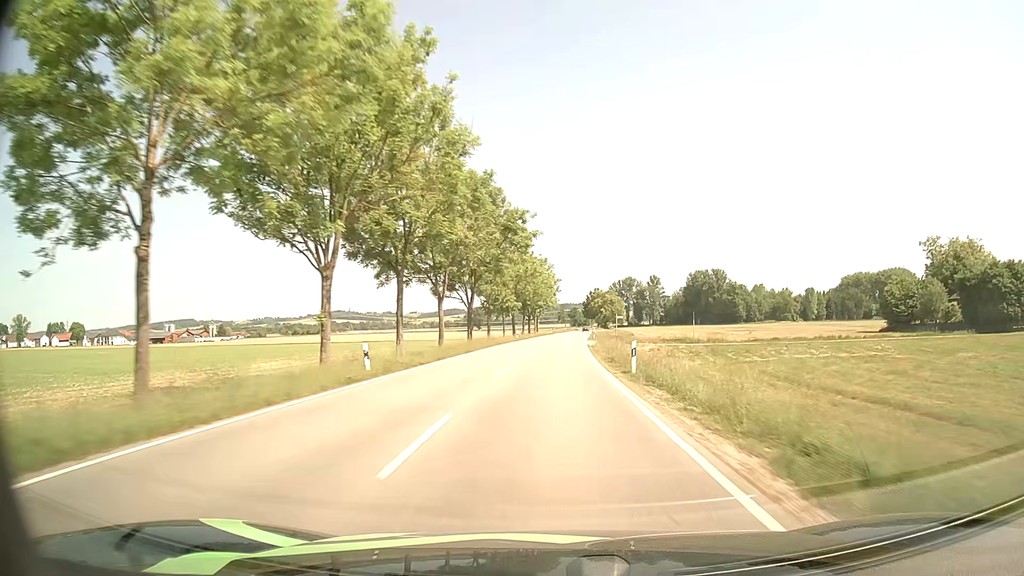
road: tertiary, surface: asphalt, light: Day
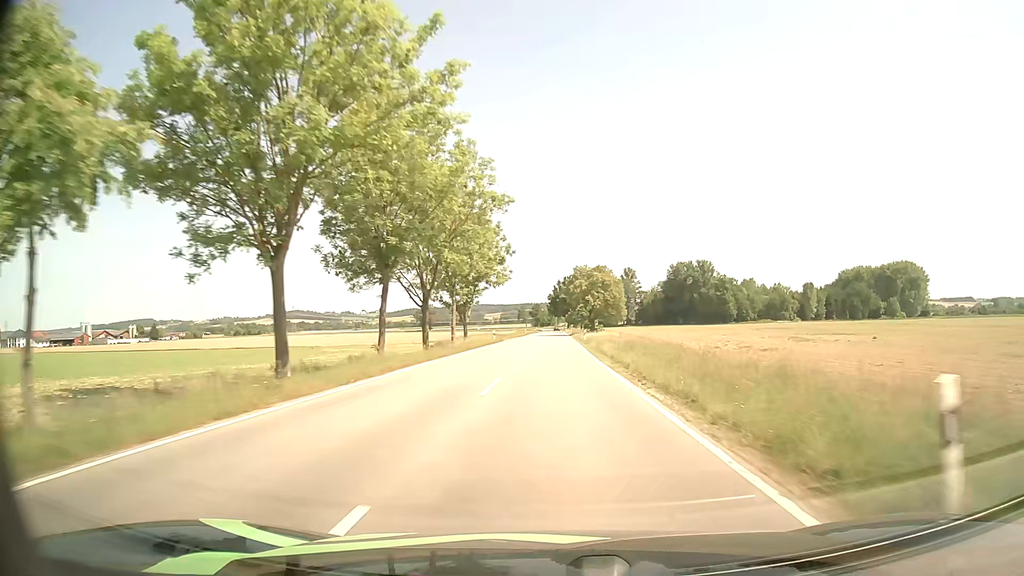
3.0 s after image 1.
(+1.5, +65.9) m; +3°
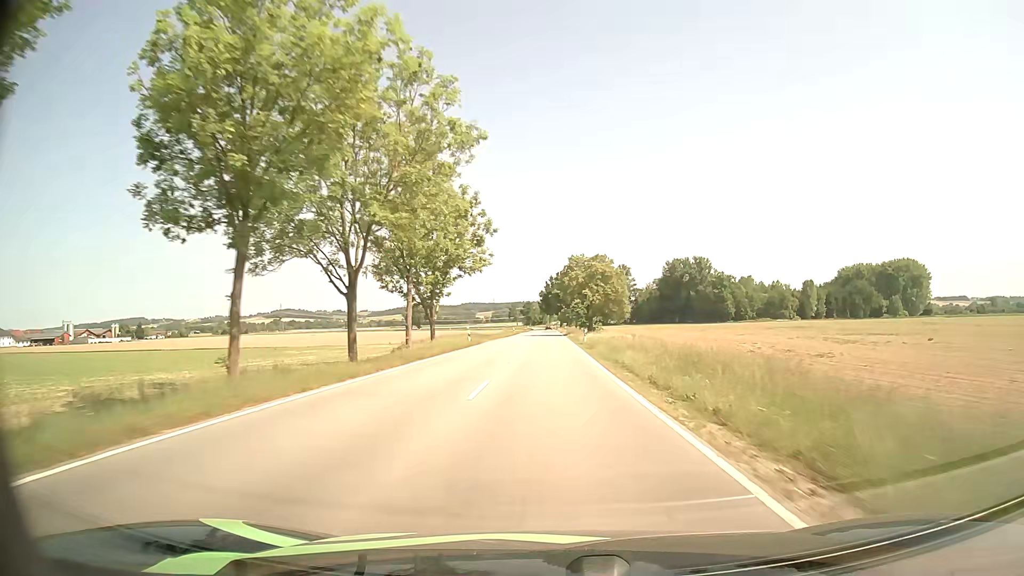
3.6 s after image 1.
(+0.1, +13.1) m; +1°
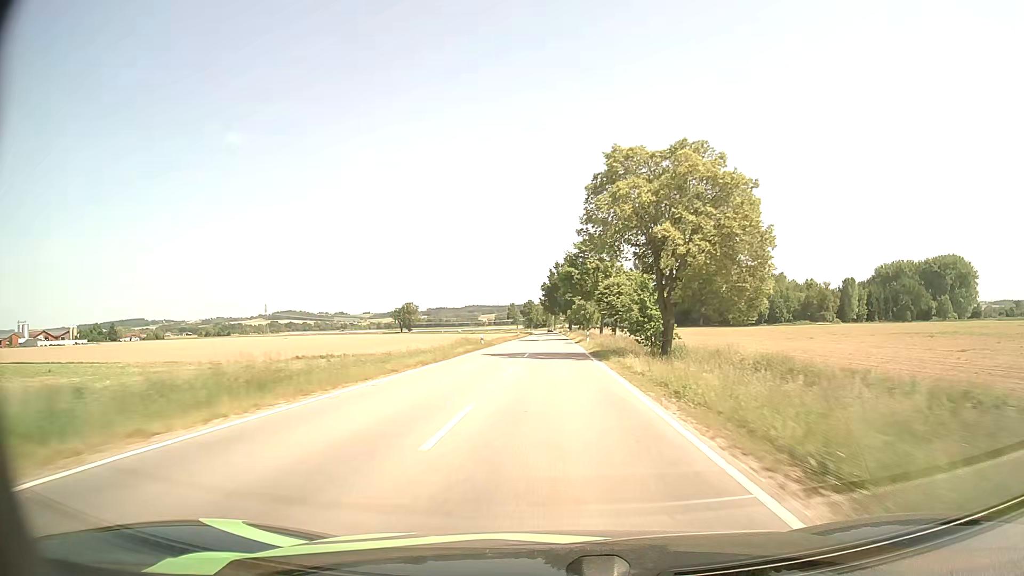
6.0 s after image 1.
(0.0, +53.5) m; 0°
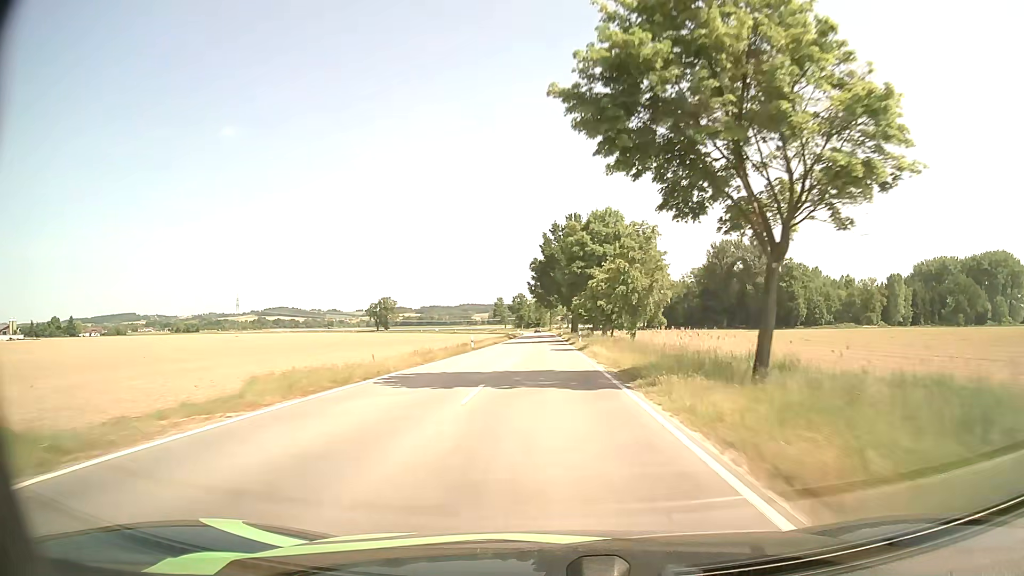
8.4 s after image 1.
(+0.4, +56.9) m; 0°
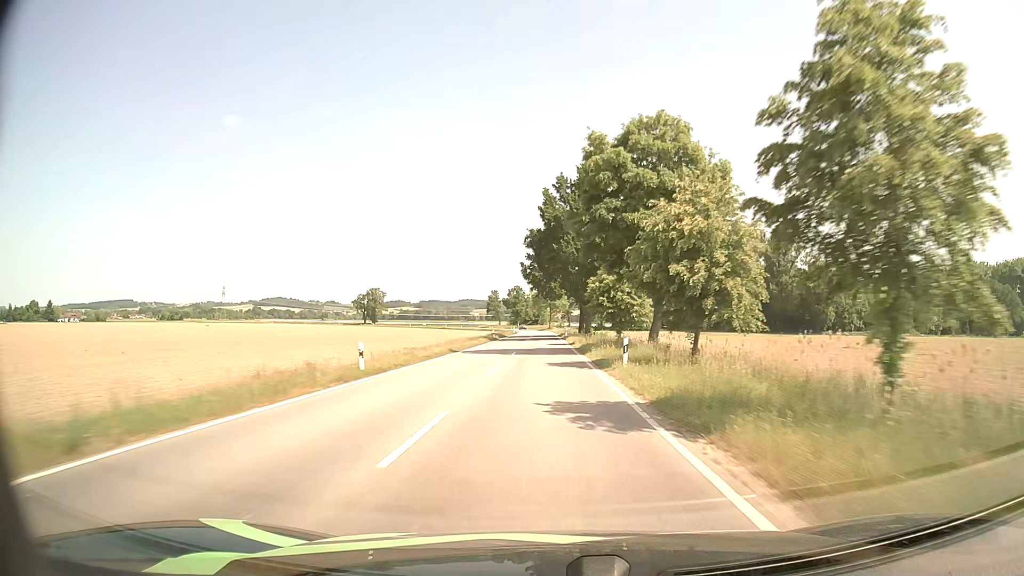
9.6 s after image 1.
(-0.1, +29.4) m; 0°
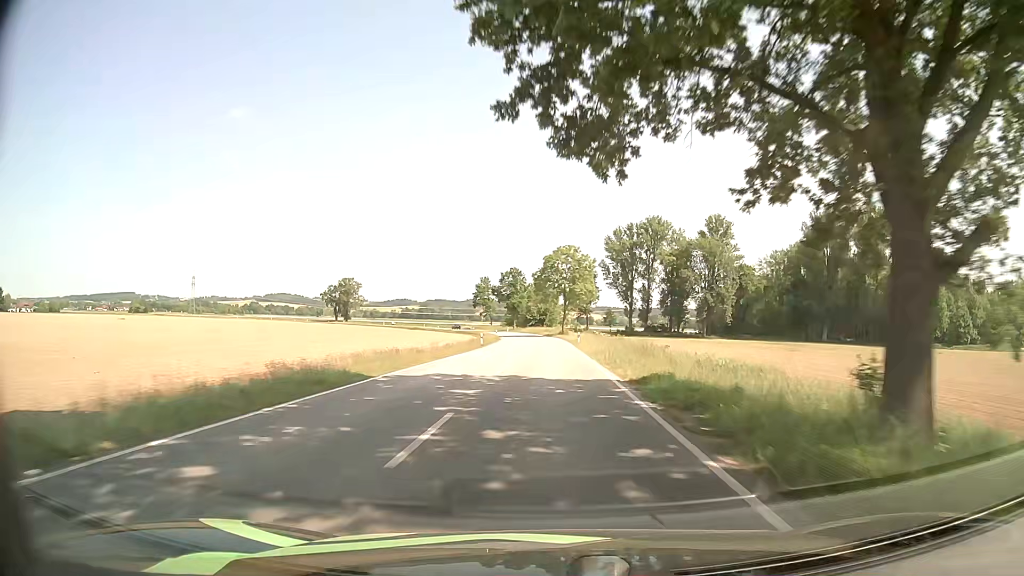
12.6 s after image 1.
(-0.5, +72.8) m; -1°
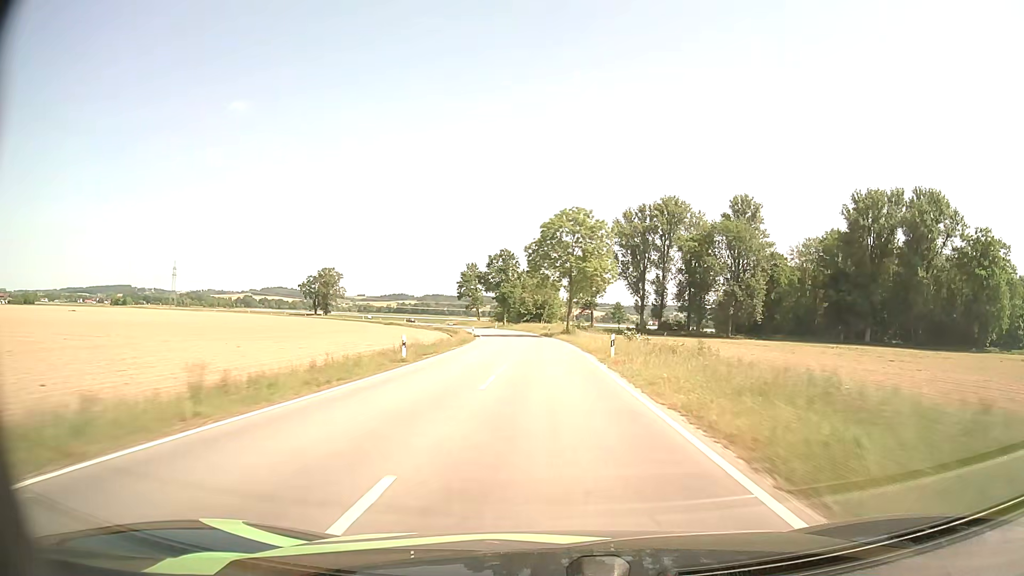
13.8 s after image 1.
(+0.1, +28.9) m; 0°
(0, +10) (0, +20) (0, +30) (0, +40) (-1, +50) (-1, +60) (-2, +70) (-4, +80) (-5, +90) (-7, +100) m
